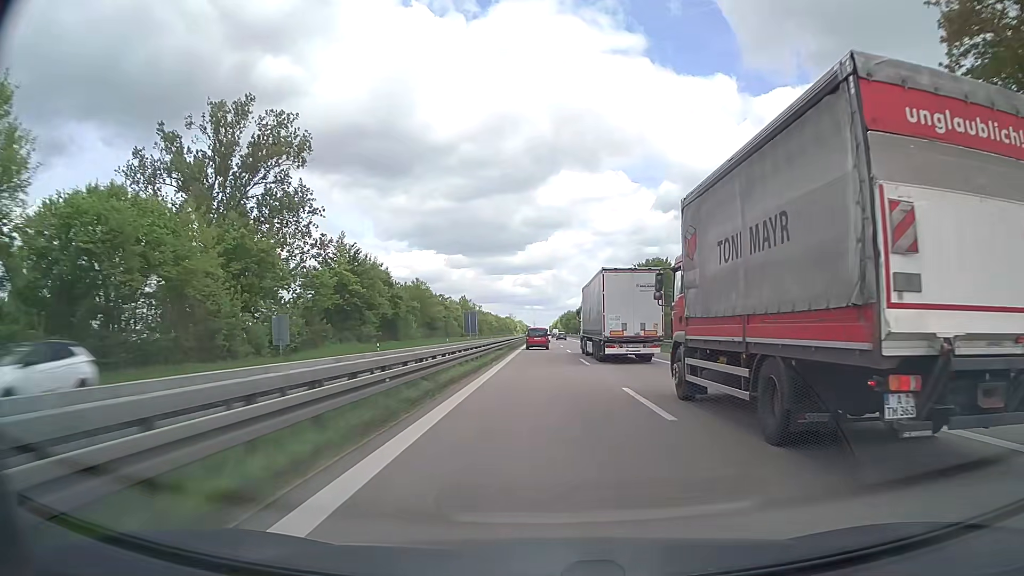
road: trunk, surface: asphalt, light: Day
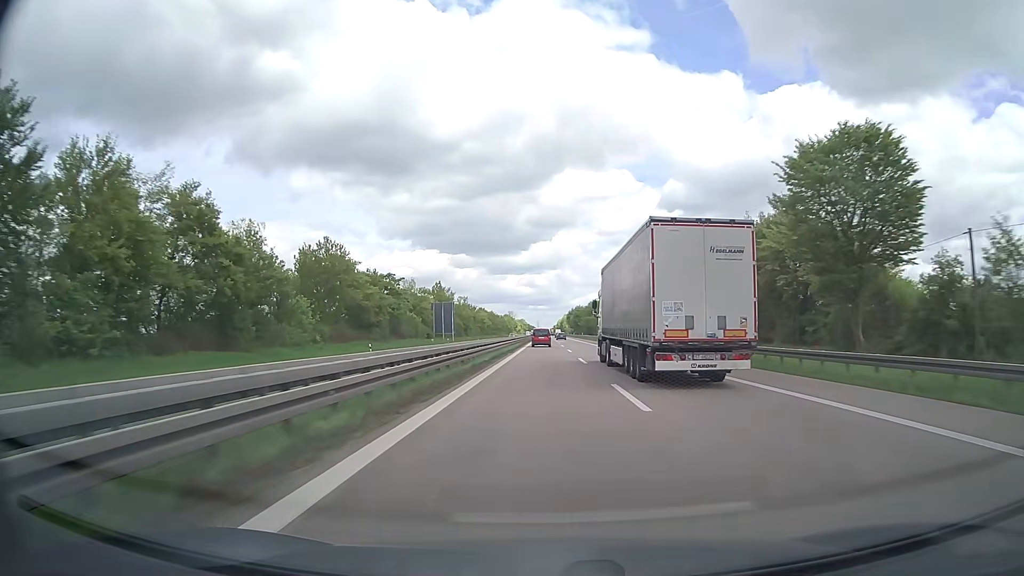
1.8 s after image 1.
(0.0, +52.7) m; 0°
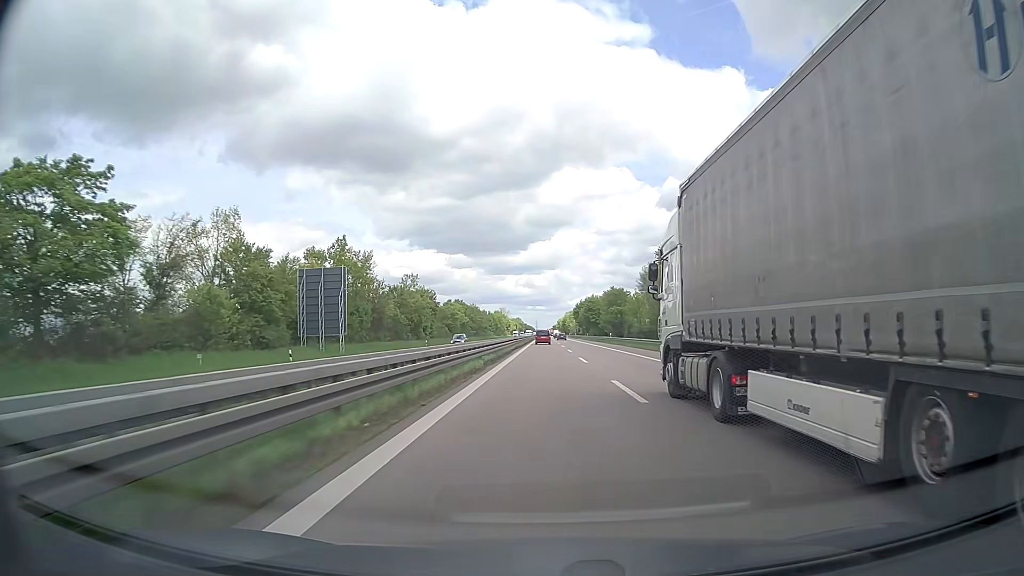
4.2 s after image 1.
(-0.2, +70.5) m; 0°
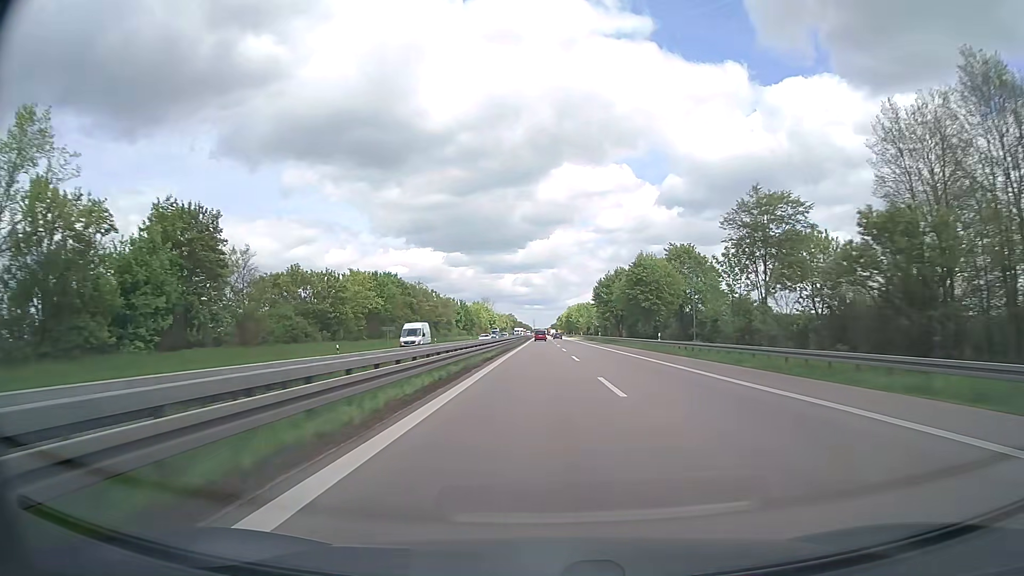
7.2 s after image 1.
(+0.3, +88.7) m; 0°
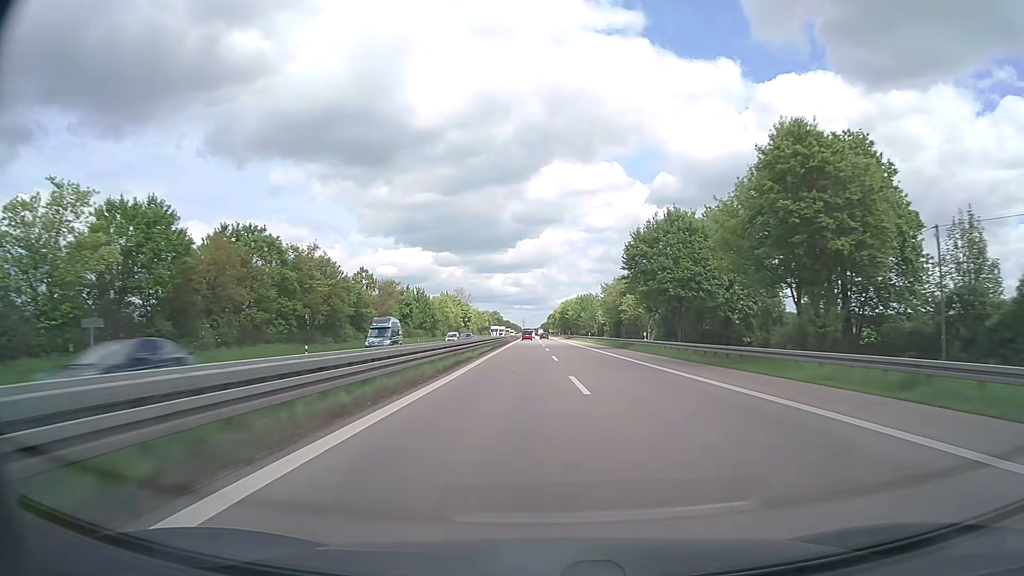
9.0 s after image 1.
(+0.2, +53.4) m; +1°
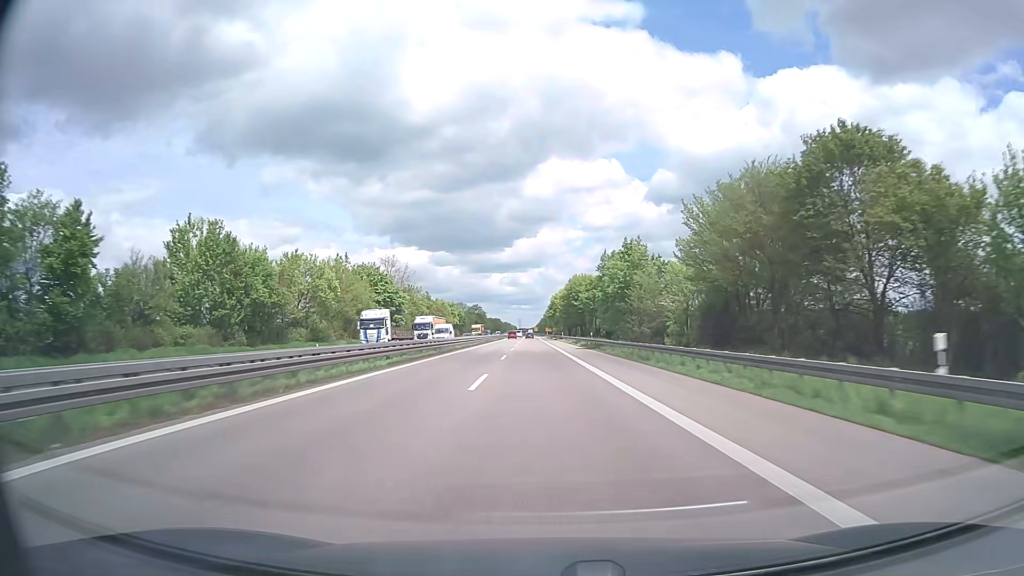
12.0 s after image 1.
(+0.8, +88.9) m; 0°
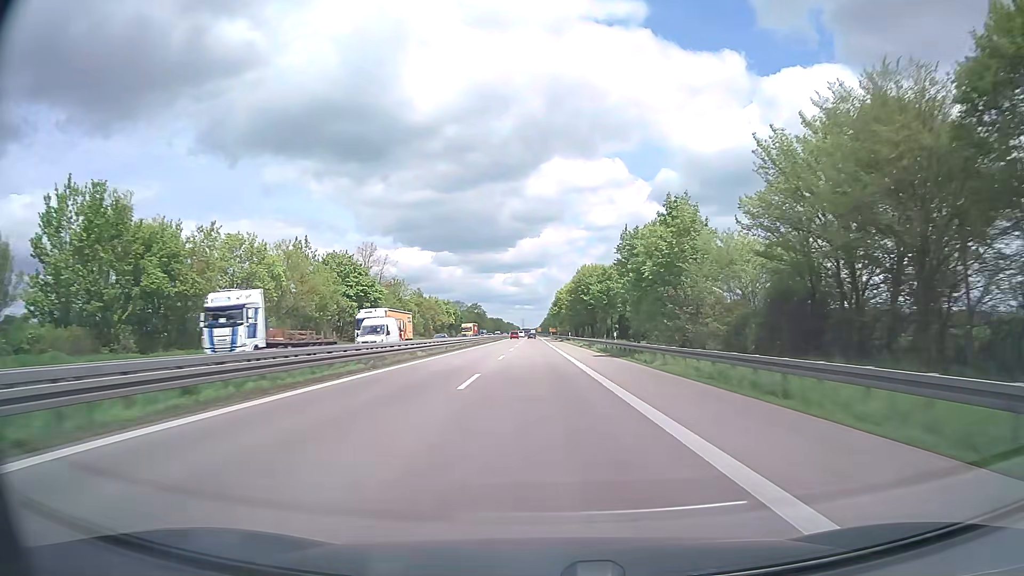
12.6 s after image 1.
(-0.1, +17.7) m; 0°
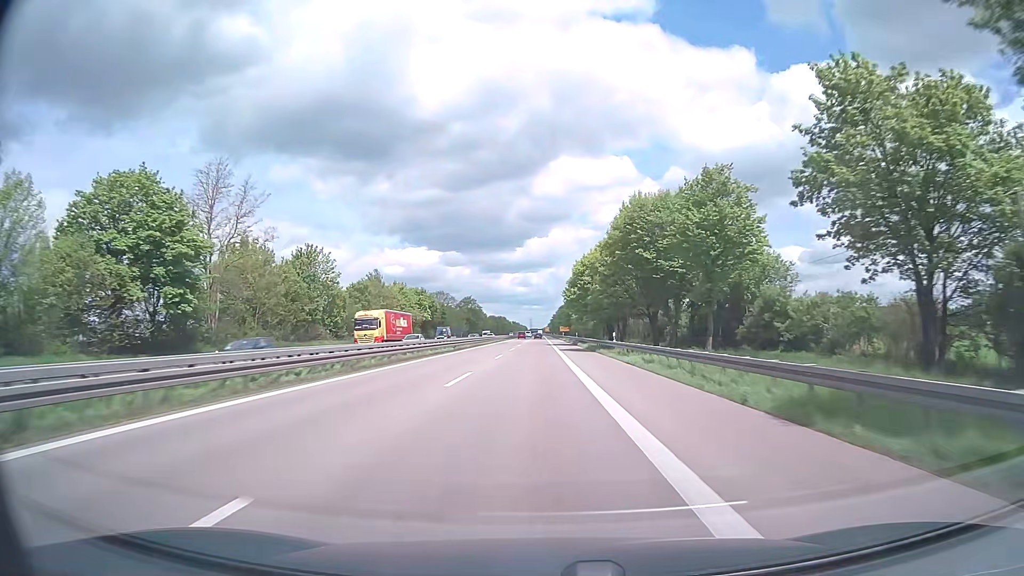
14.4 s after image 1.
(-0.4, +52.8) m; -1°
(0, +10) (0, +20) (0, +30) (0, +40) (0, +50) (0, +60) (0, +70) (0, +80) (0, +90) (0, +100) m
